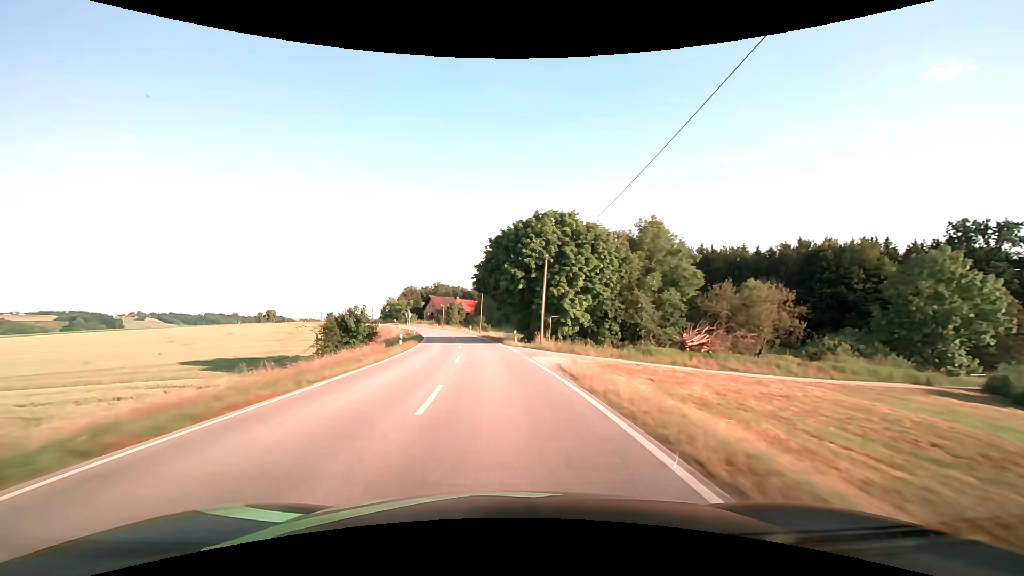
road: secondary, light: Day
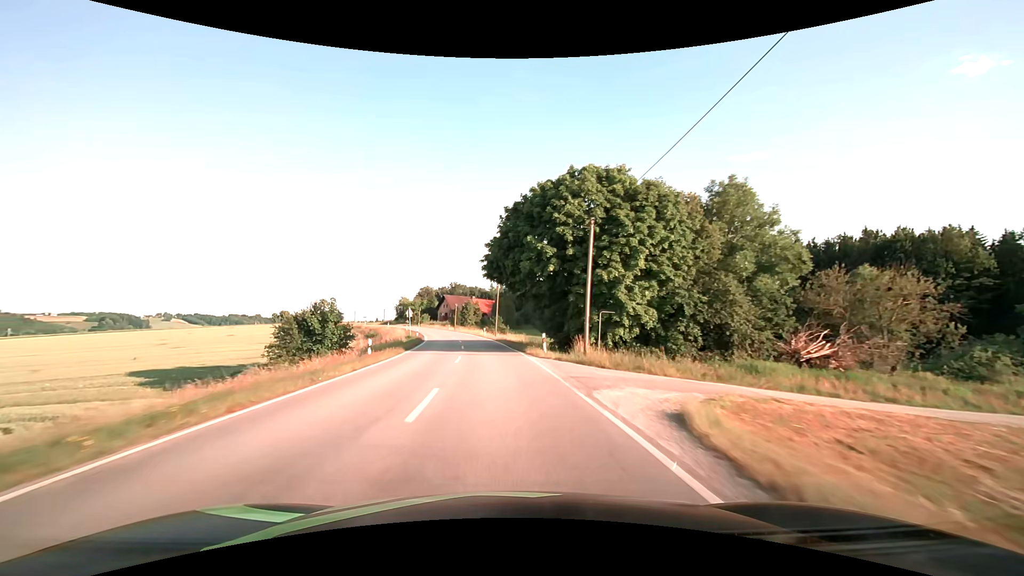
(-0.2, +12.5) m; -2°
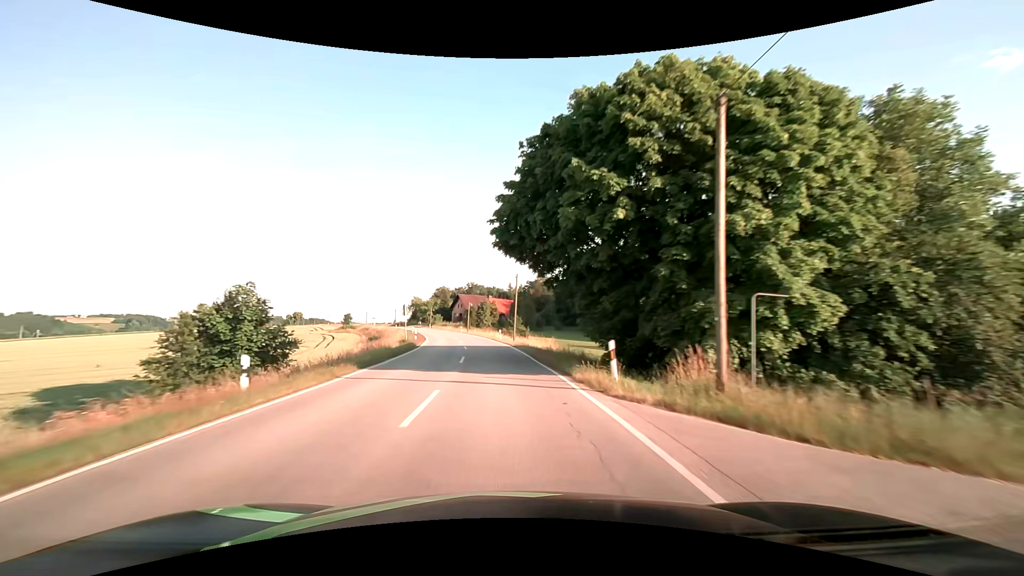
(-0.2, +12.5) m; -2°
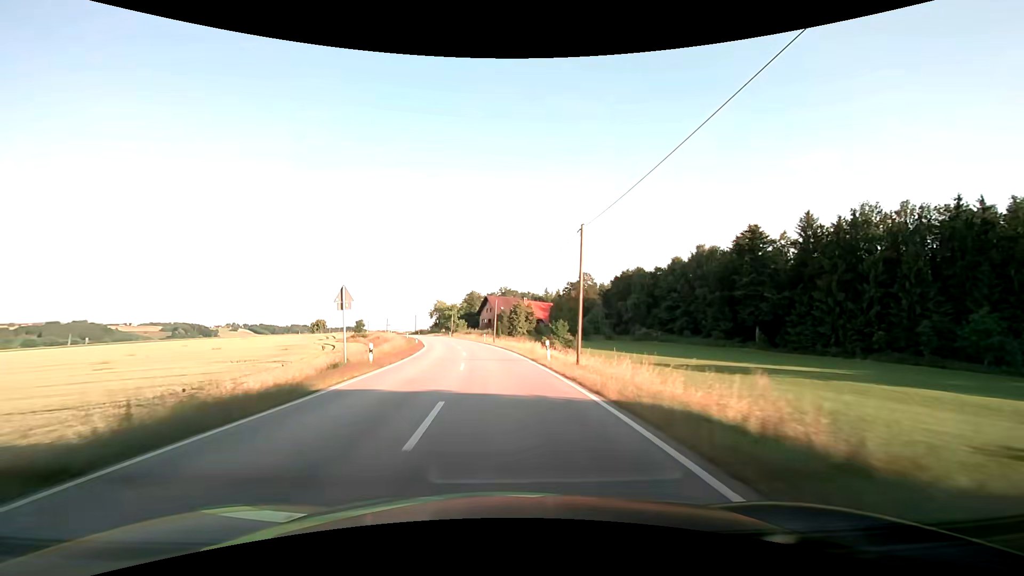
(-0.9, +24.9) m; -3°
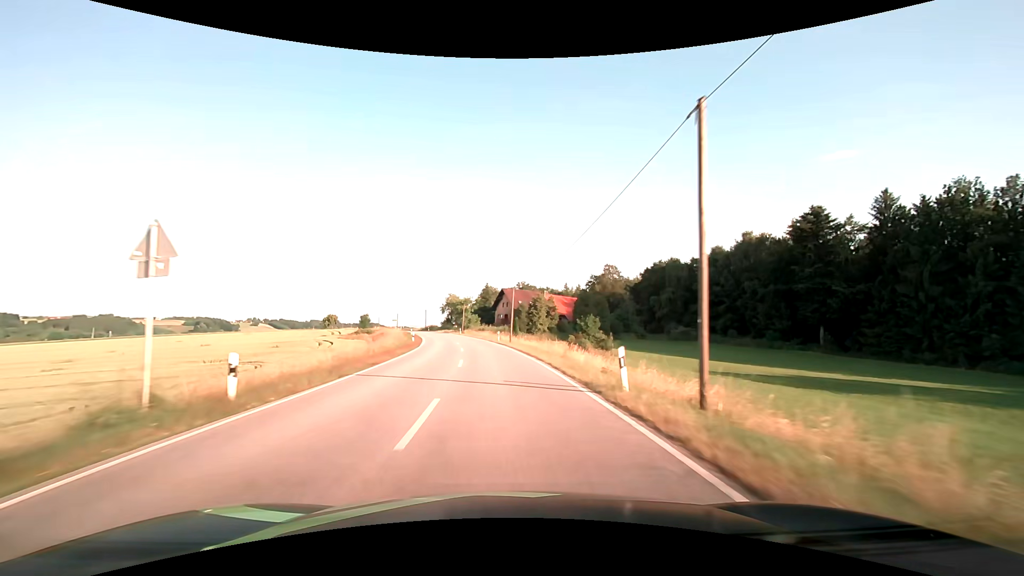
(-0.3, +12.5) m; -3°
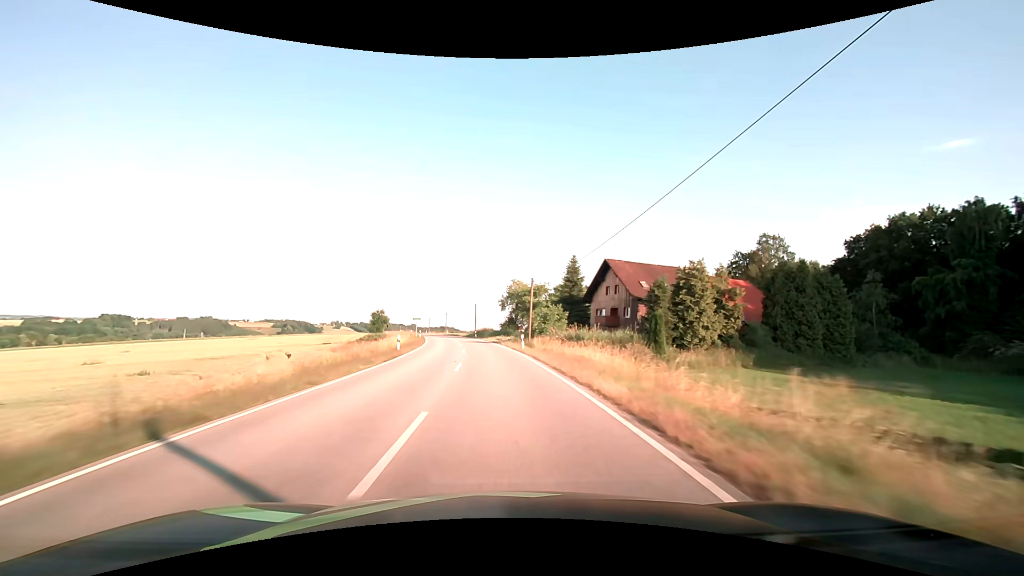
(-3.6, +49.7) m; -8°
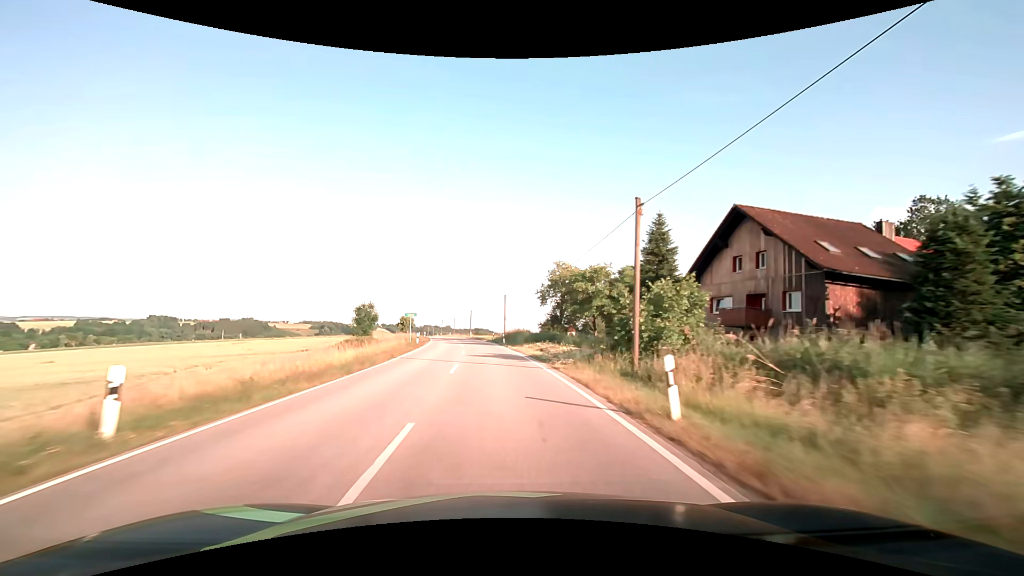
(-0.9, +24.9) m; -4°
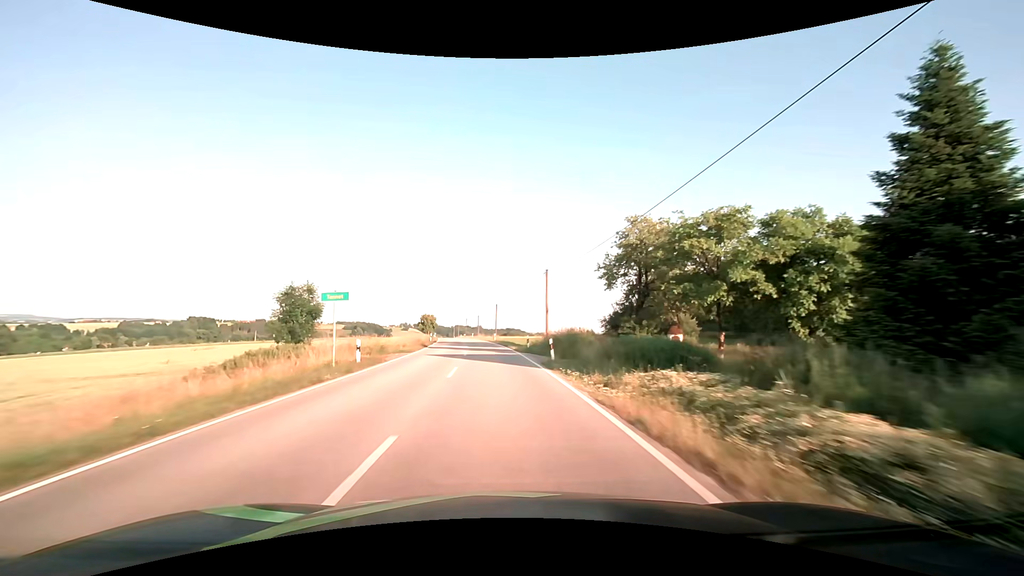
(-0.8, +24.9) m; -3°
(0, +10) (-1, +20) (-1, +30) (-2, +40) (-3, +50) (-4, +60) (-5, +70) (-6, +80) (-8, +90) (-9, +100) m
